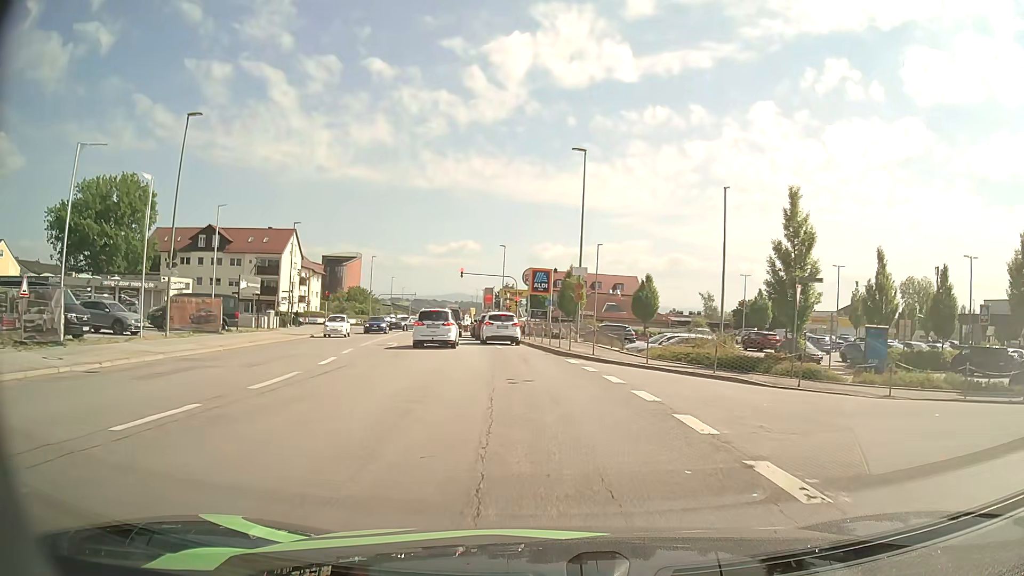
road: tertiary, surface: asphalt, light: Day
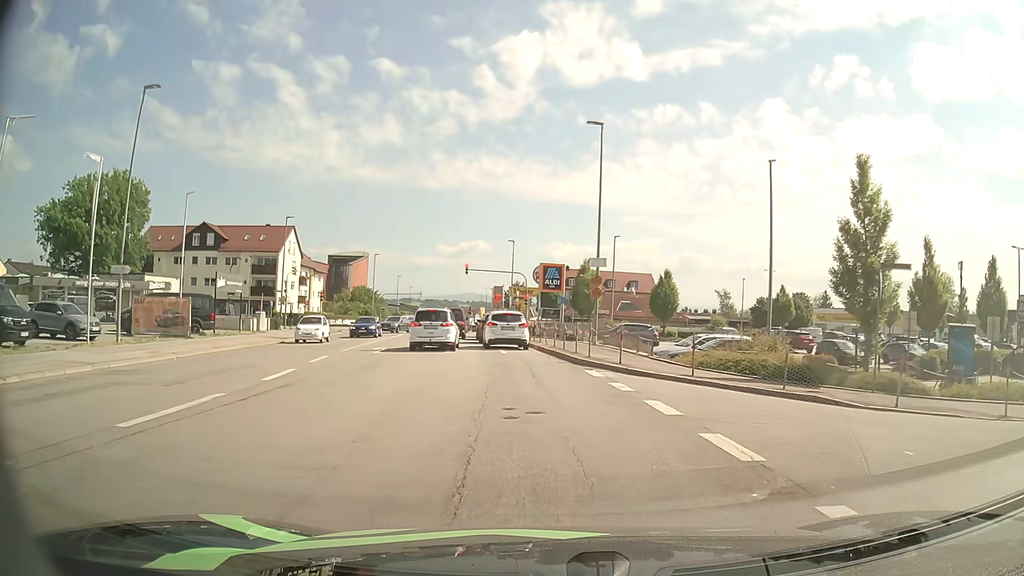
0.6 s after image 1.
(0.0, +4.7) m; 0°
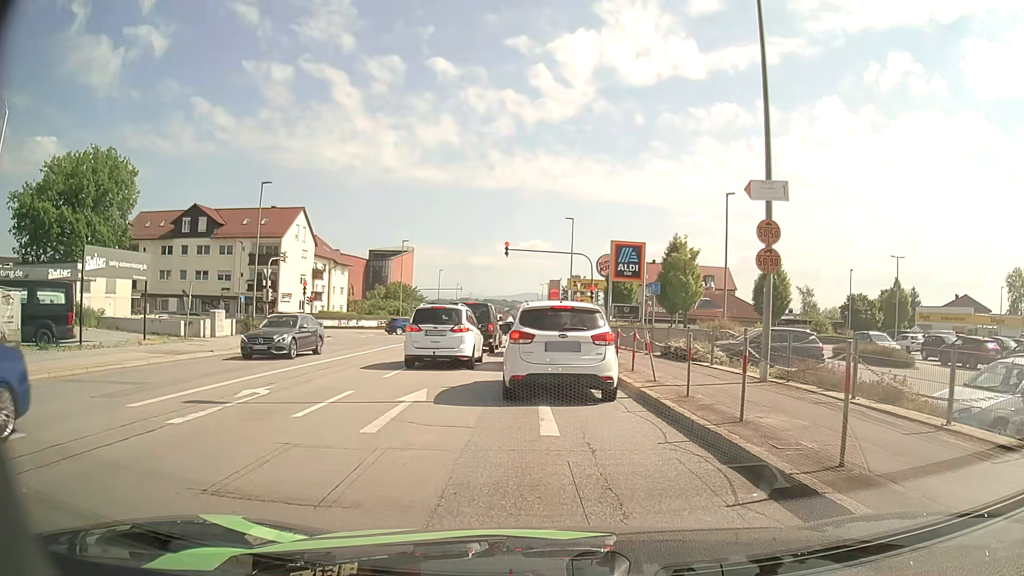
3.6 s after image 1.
(-0.8, +16.8) m; -5°
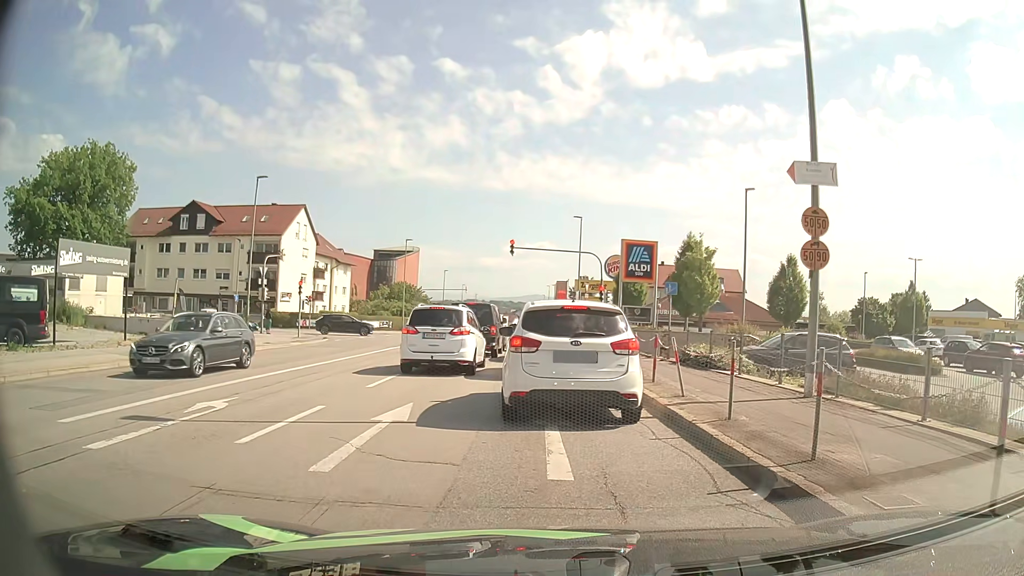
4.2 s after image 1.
(0.0, +1.9) m; -3°
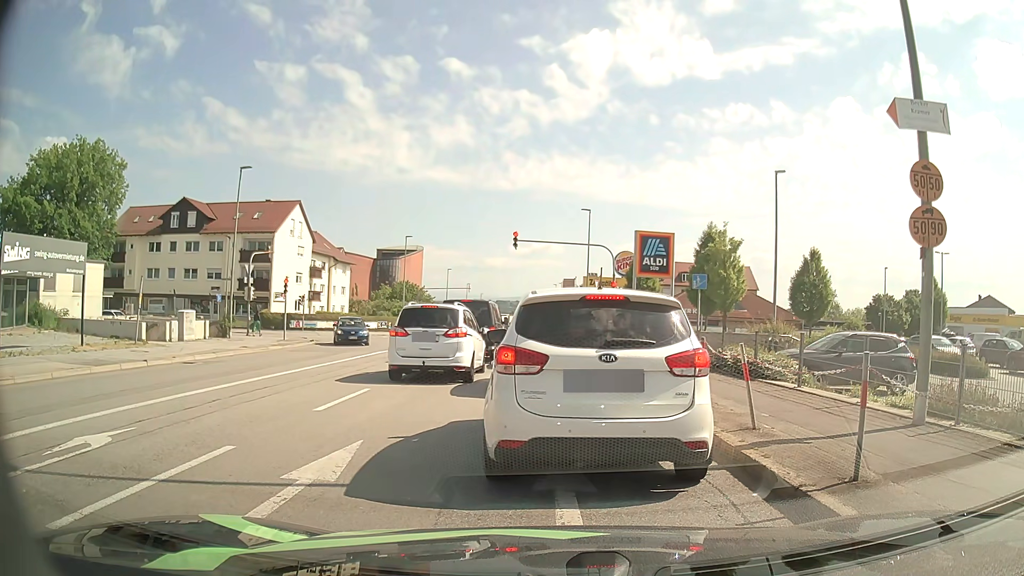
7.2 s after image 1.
(+0.1, +3.3) m; +2°
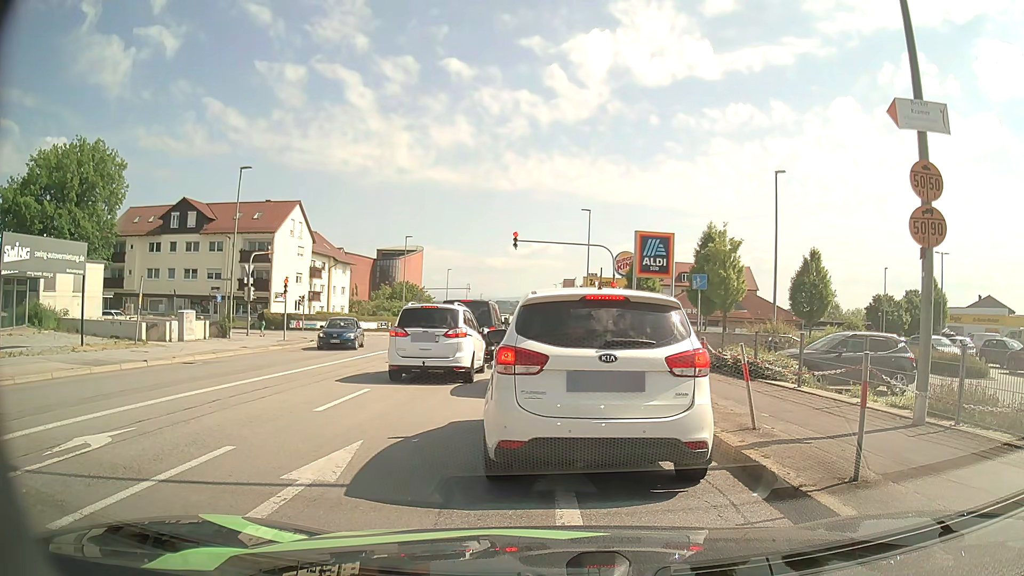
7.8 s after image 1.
(0.0, 0.0) m; 0°
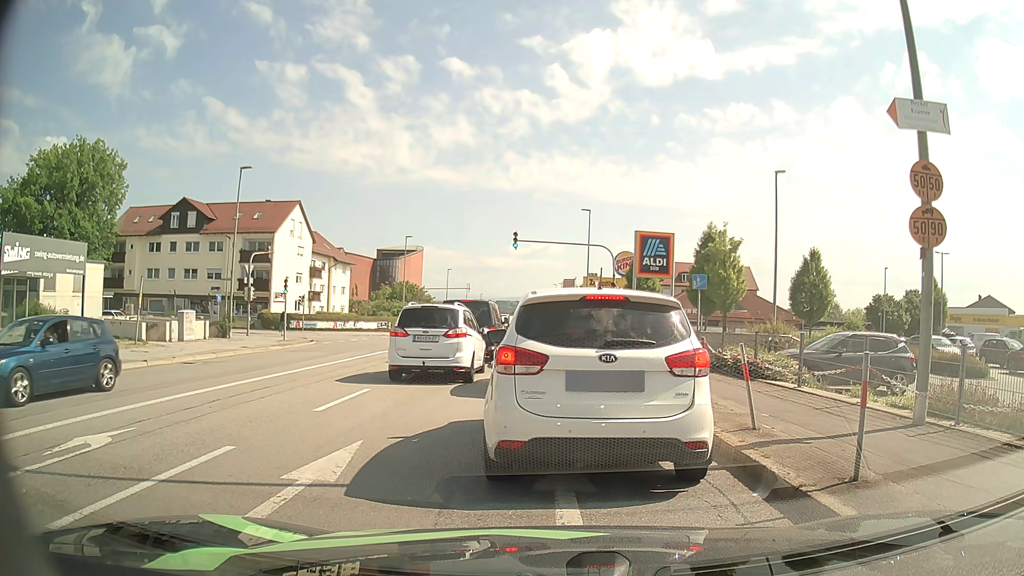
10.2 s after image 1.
(0.0, 0.0) m; 0°
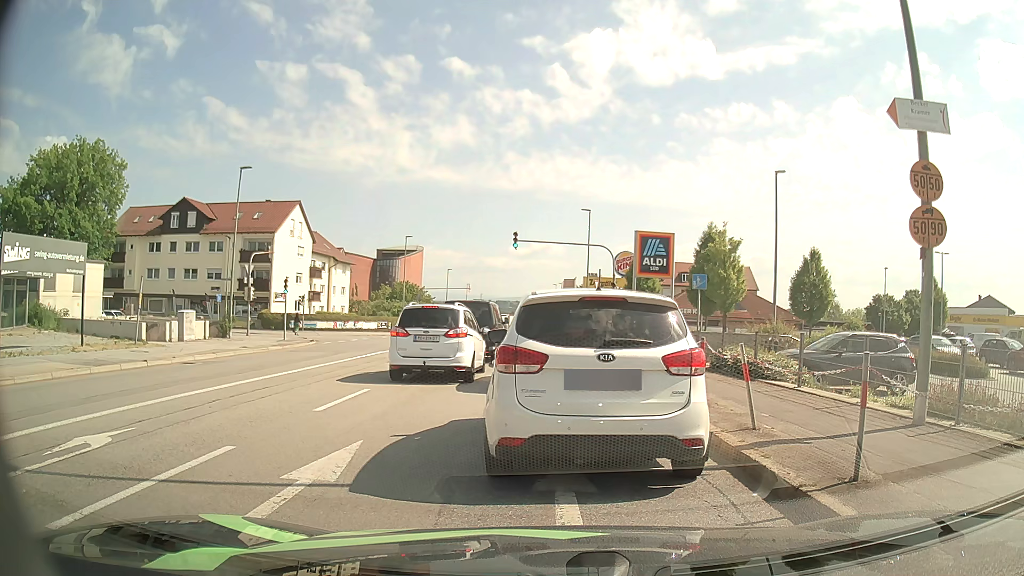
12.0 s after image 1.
(0.0, 0.0) m; 0°
